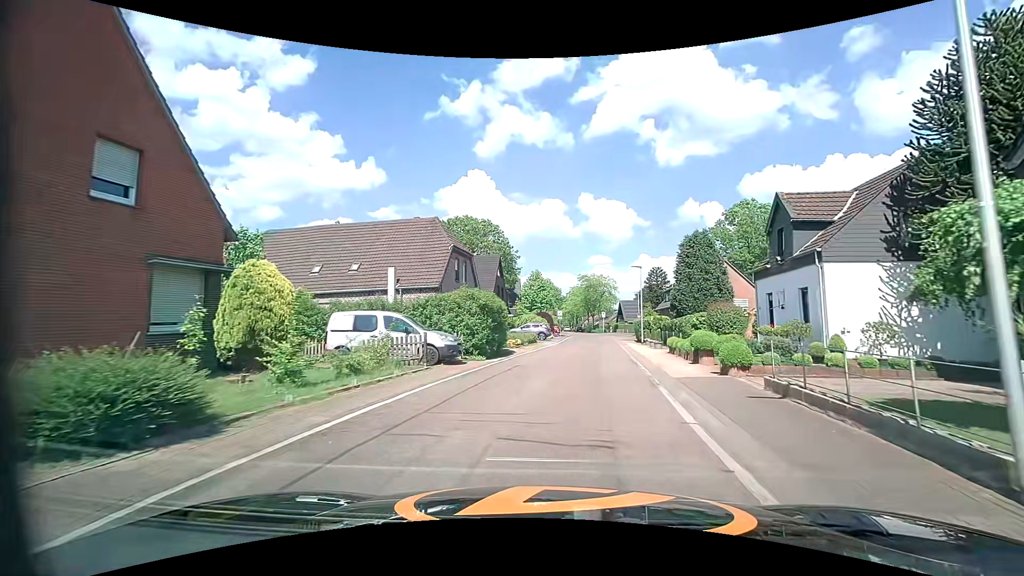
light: Day
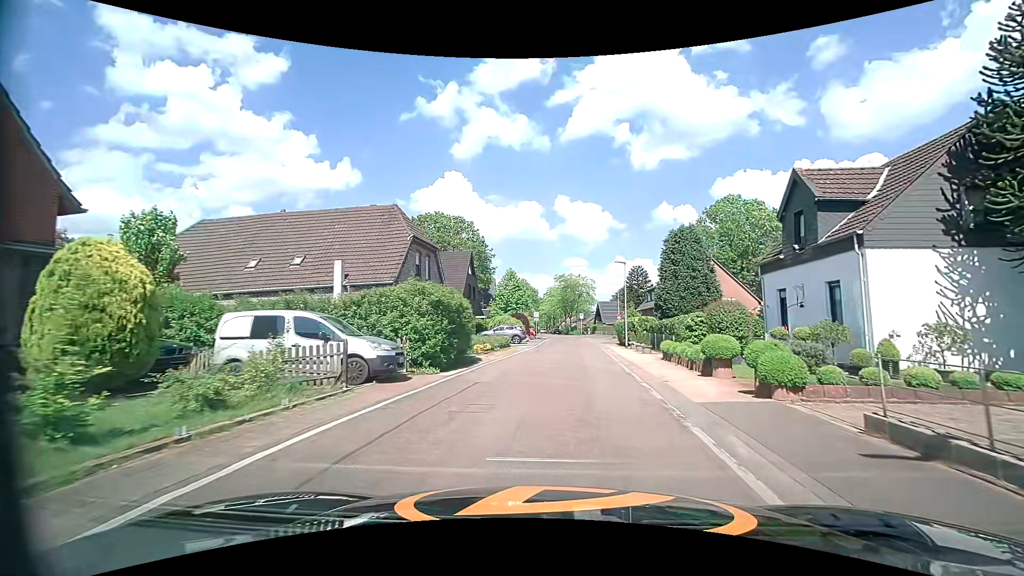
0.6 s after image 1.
(+0.1, +4.1) m; +3°
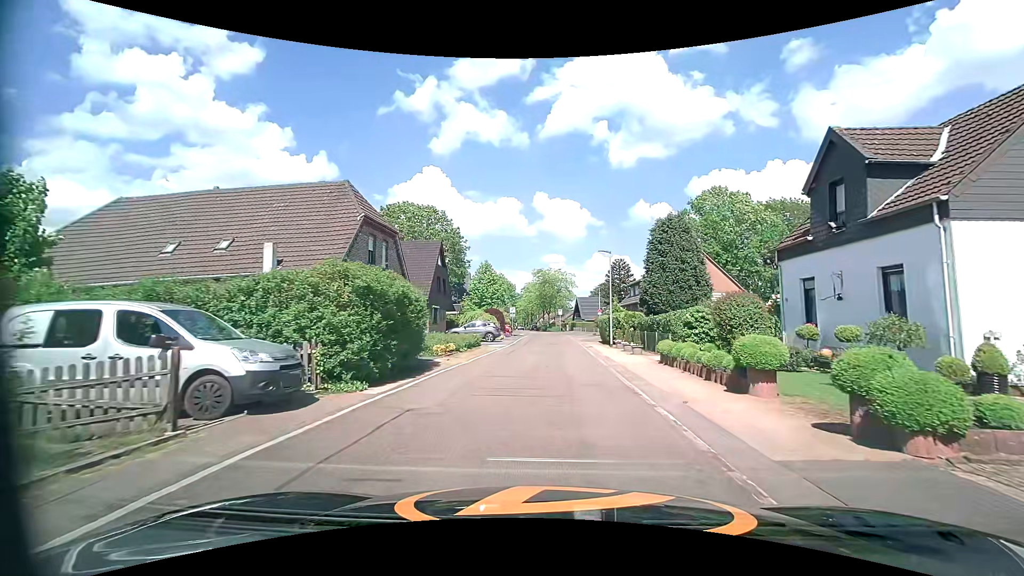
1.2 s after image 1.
(+0.1, +4.1) m; +4°
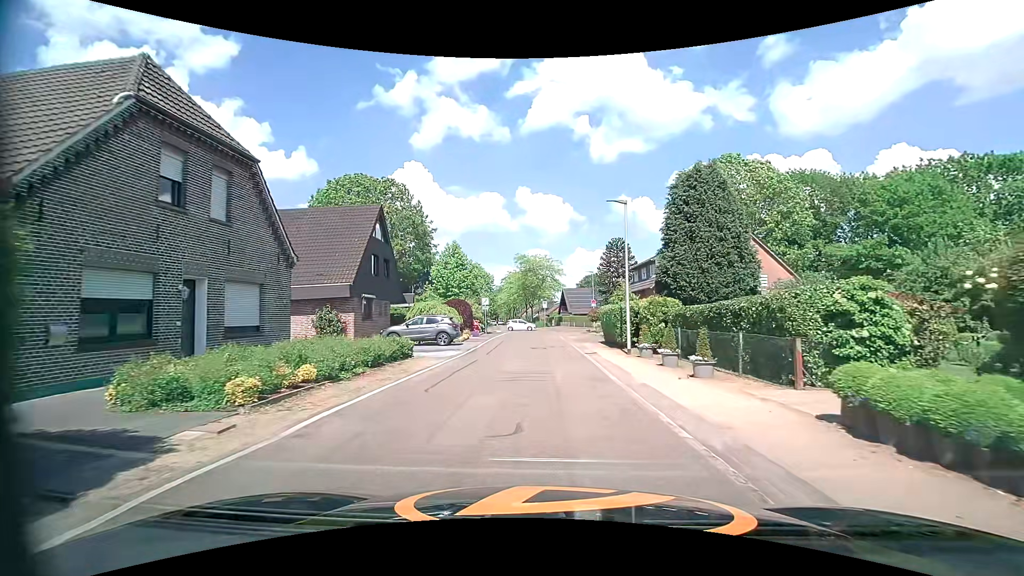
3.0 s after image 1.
(0.0, +12.2) m; +1°
